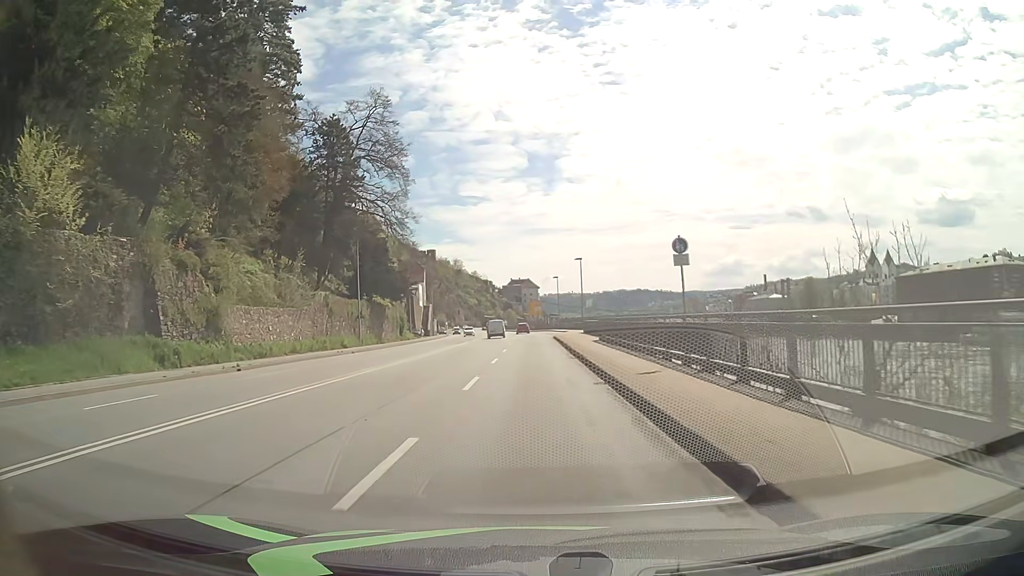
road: primary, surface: asphalt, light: Day
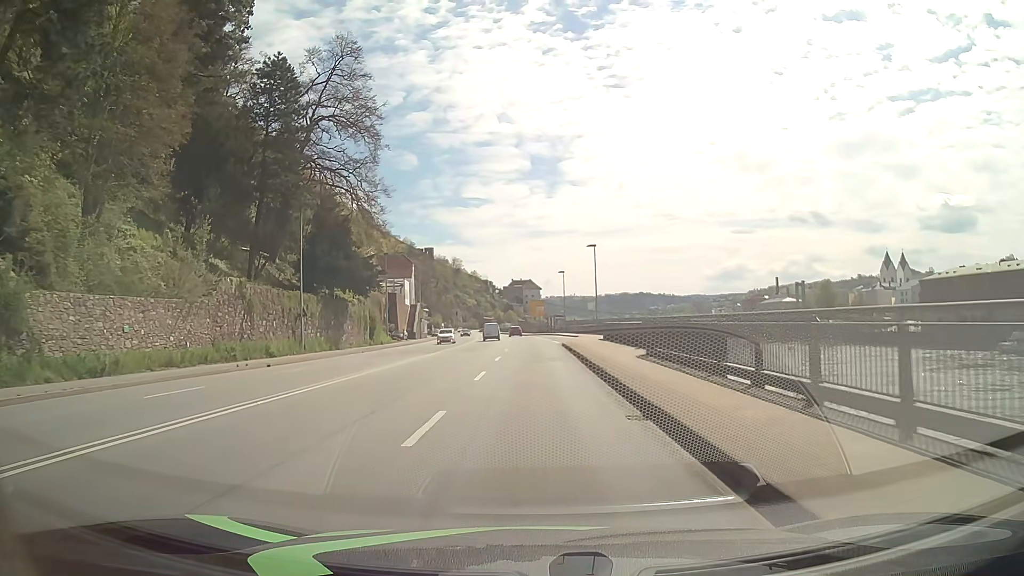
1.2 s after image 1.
(-0.1, +15.5) m; 0°
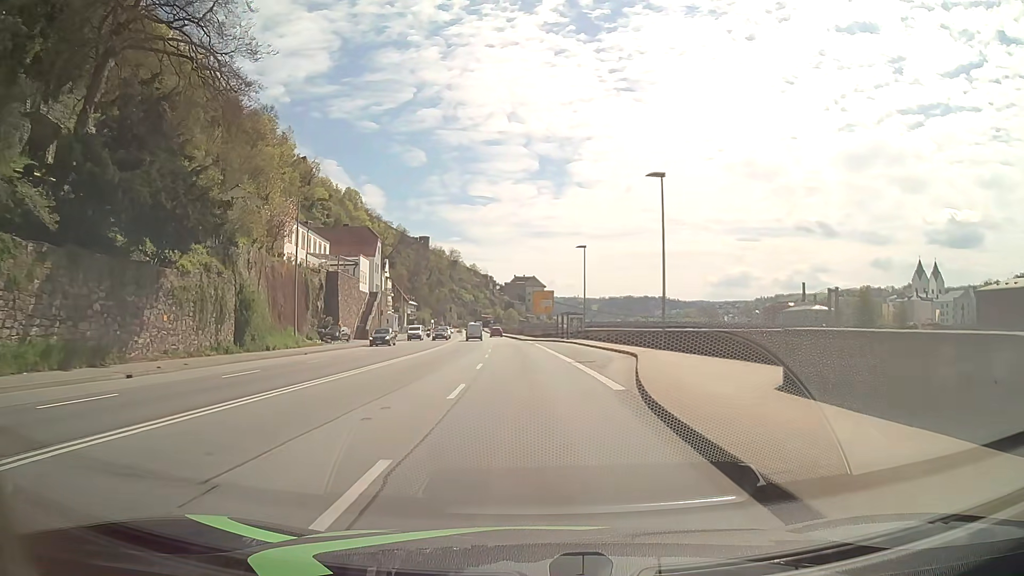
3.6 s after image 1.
(-0.1, +31.0) m; 0°
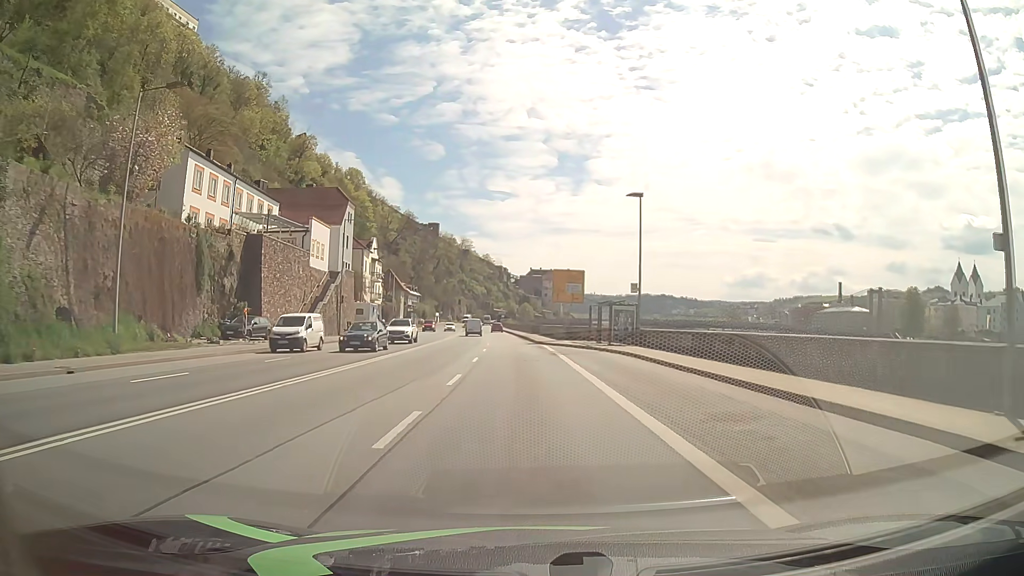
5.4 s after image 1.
(-0.3, +23.3) m; -1°
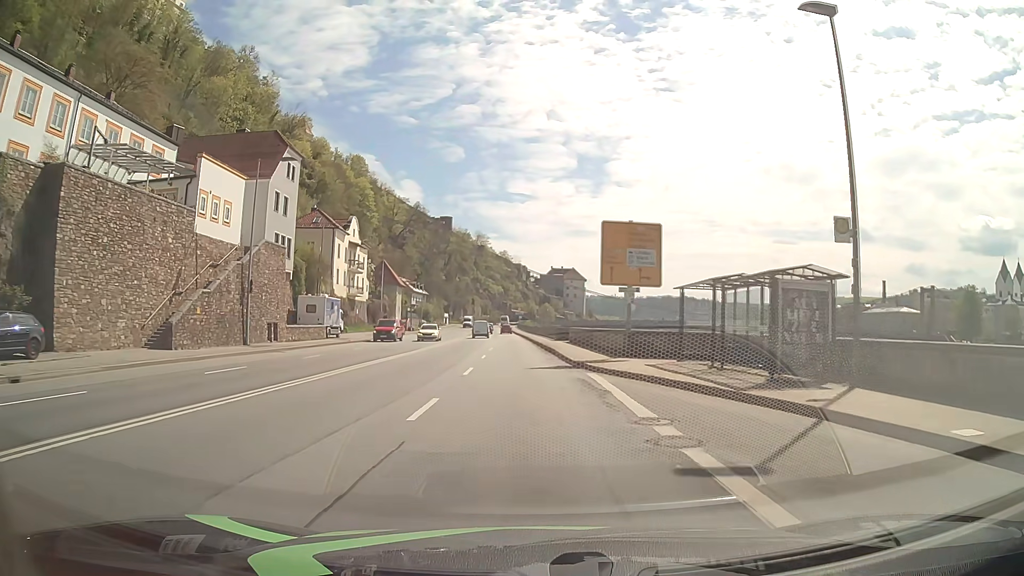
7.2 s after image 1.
(-0.3, +23.4) m; -2°
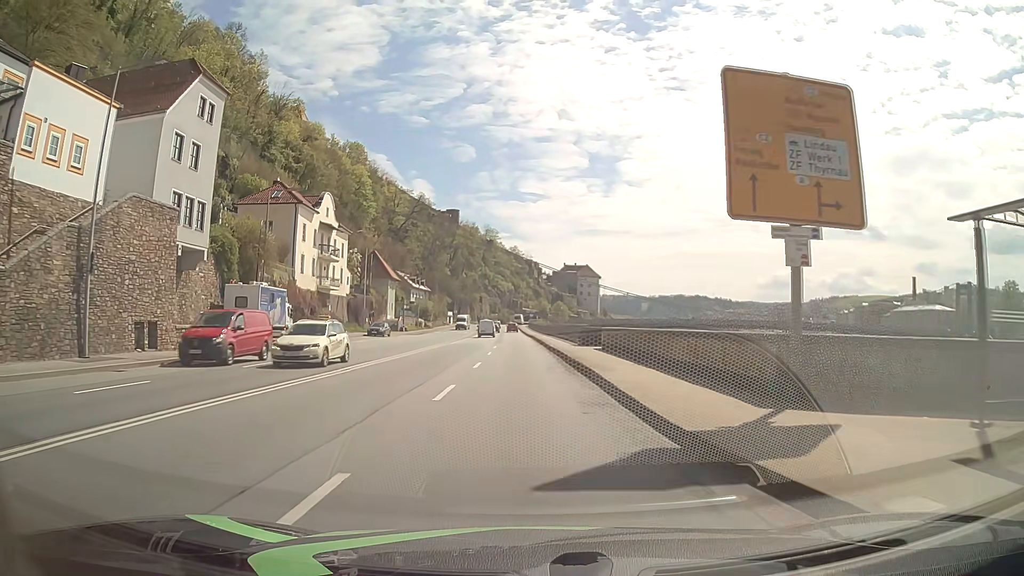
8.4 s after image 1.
(-0.1, +15.6) m; -1°
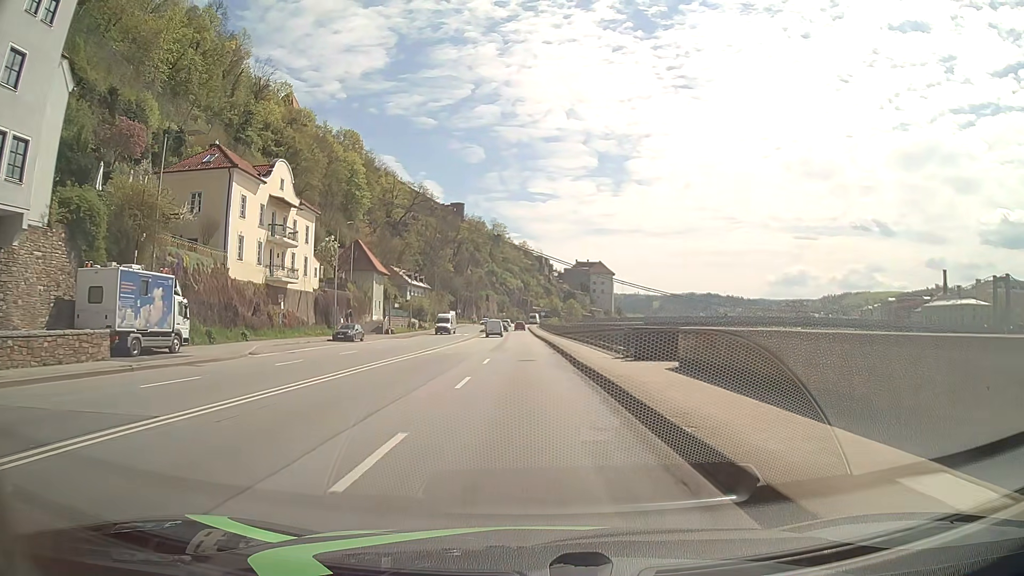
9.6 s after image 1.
(-0.1, +15.6) m; -1°
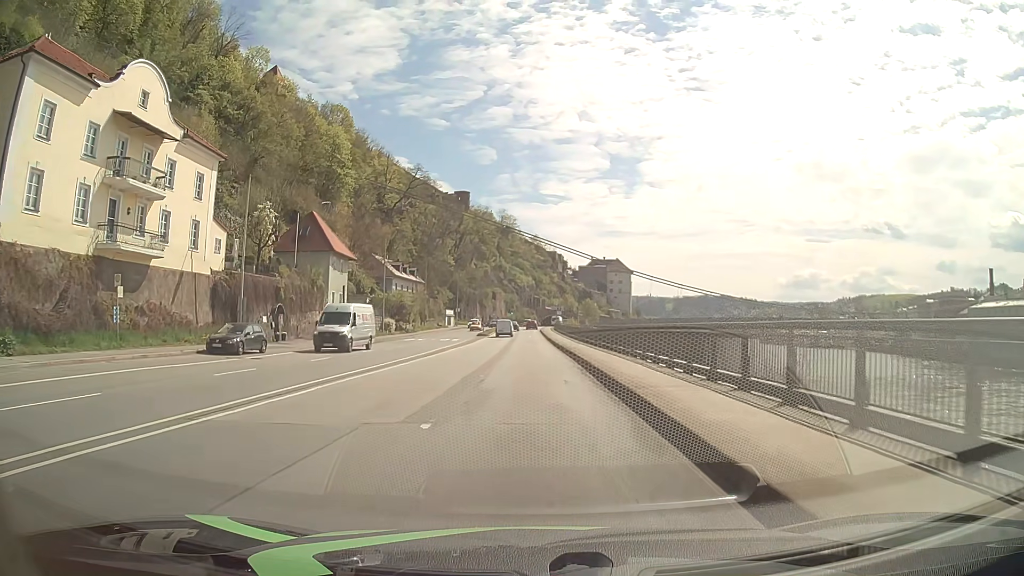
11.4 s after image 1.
(-0.2, +23.4) m; -1°
(0, +10) (0, +20) (0, +30) (0, +40) (0, +50) (-1, +60) (-1, +70) (-1, +80) (-1, +90) (-1, +100) m
